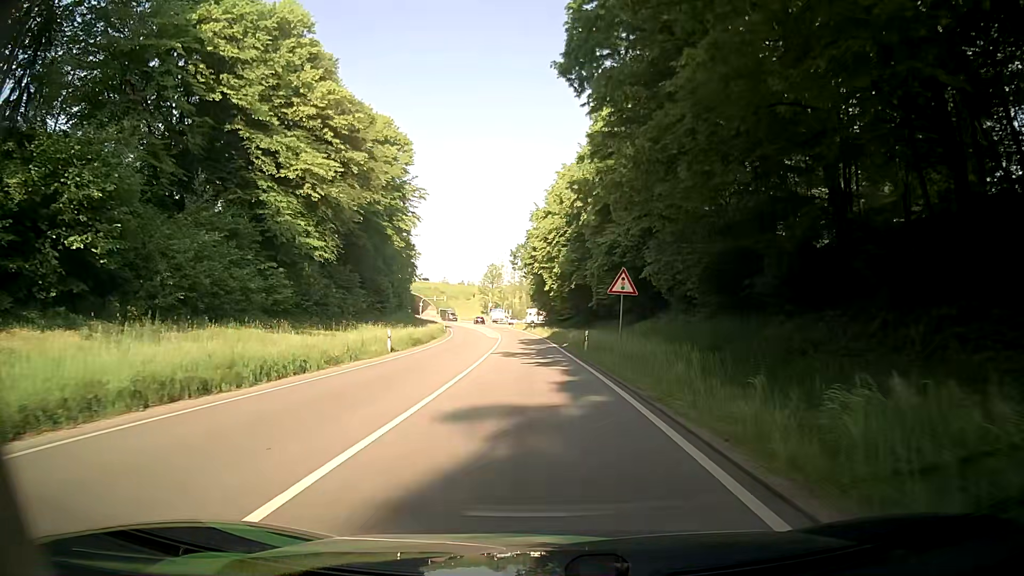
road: primary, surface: asphalt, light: Day
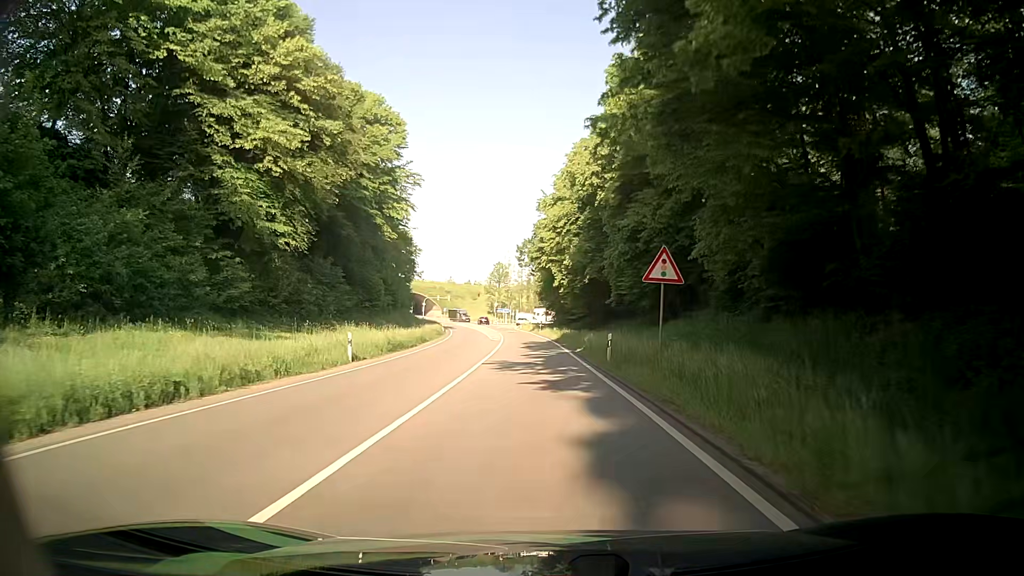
(-0.1, +7.5) m; -1°
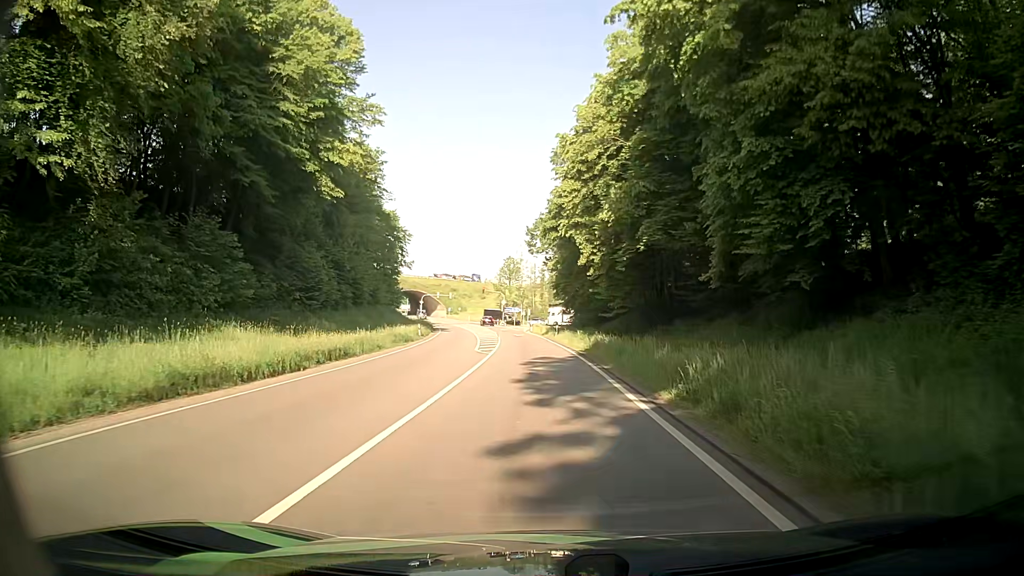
(-0.3, +21.2) m; -2°
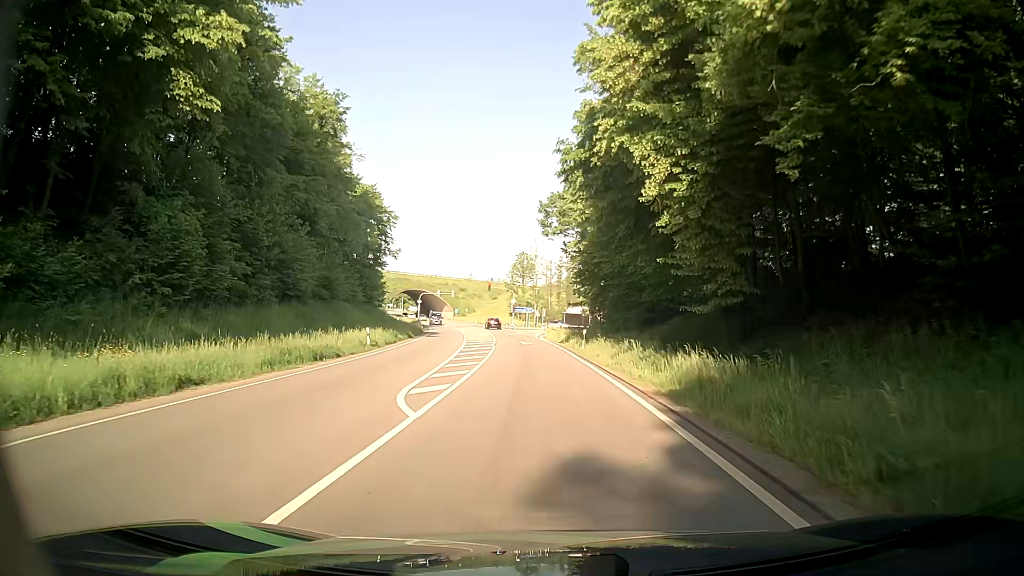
(0.0, +19.2) m; -1°
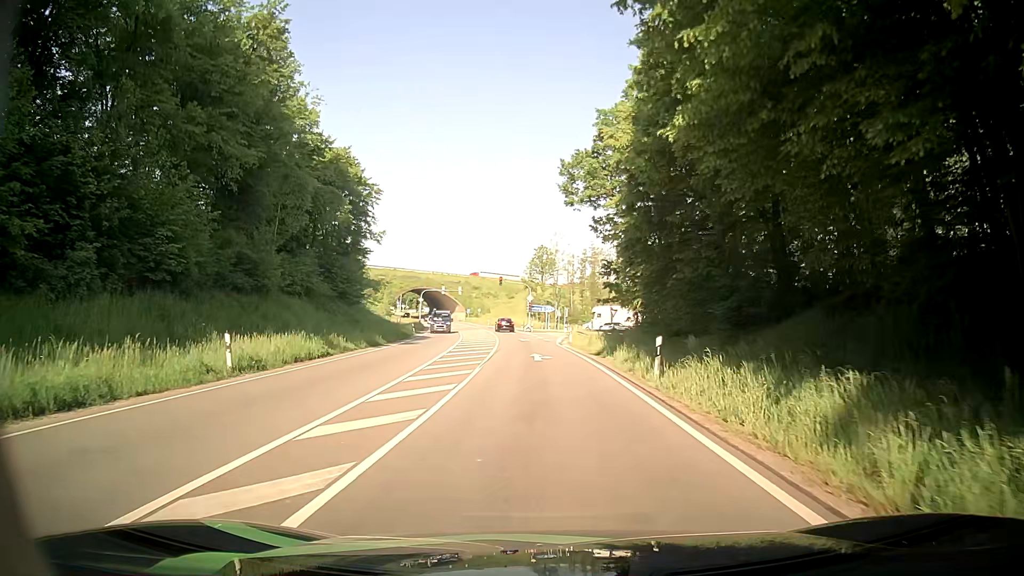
(-0.2, +17.1) m; -2°
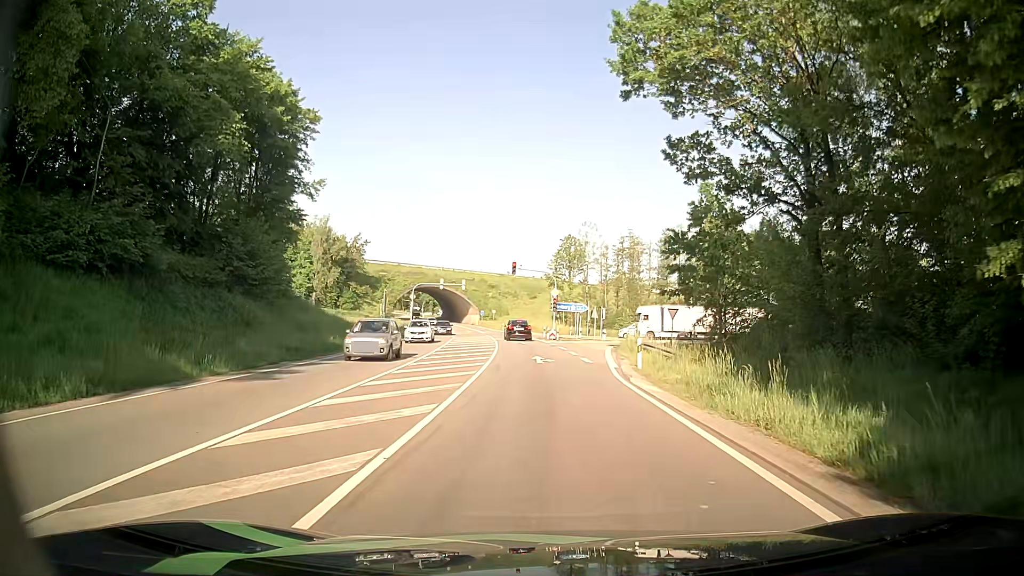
(-0.5, +24.5) m; -3°
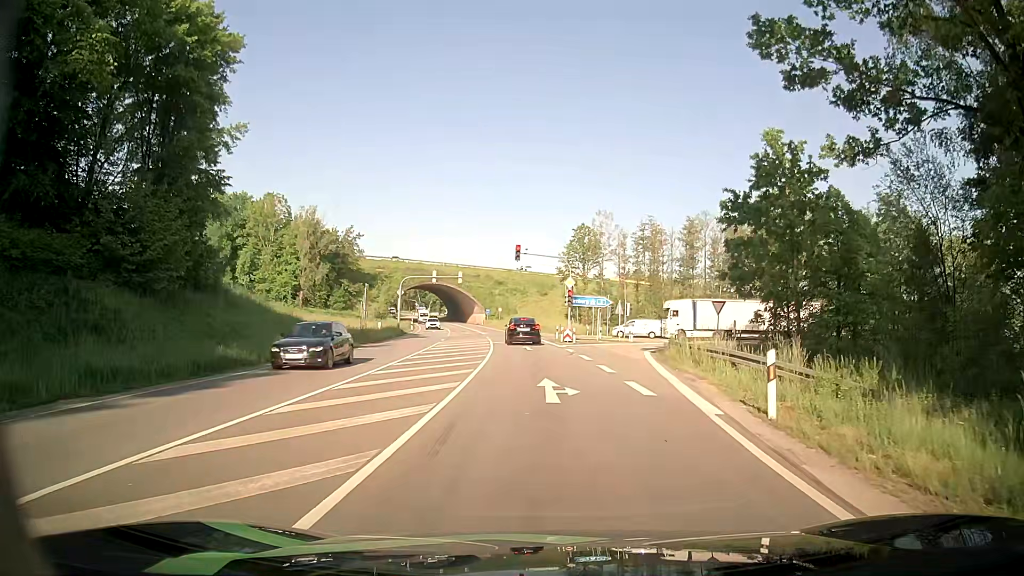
(+0.1, +12.4) m; -1°
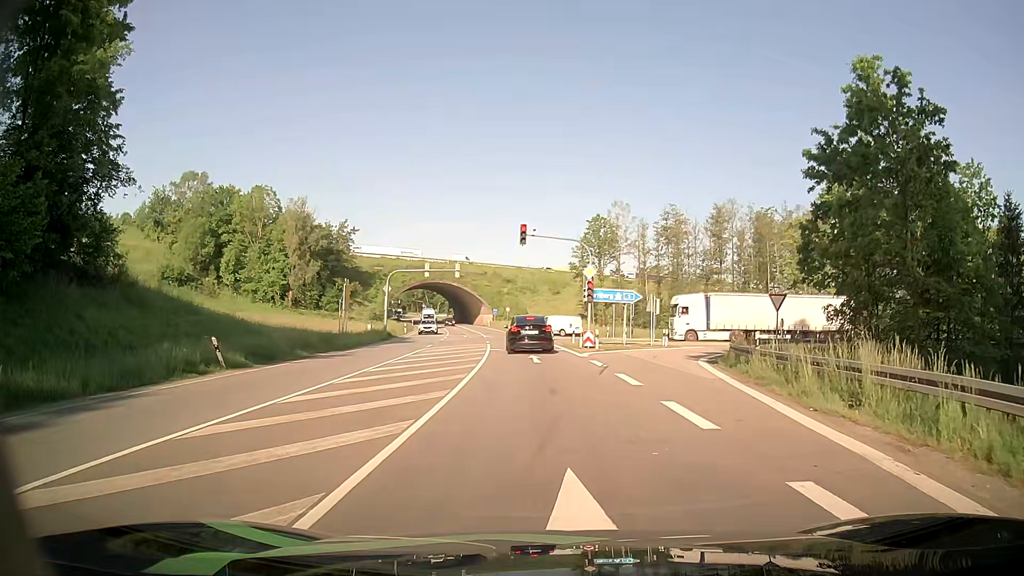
(0.0, +10.2) m; -2°
